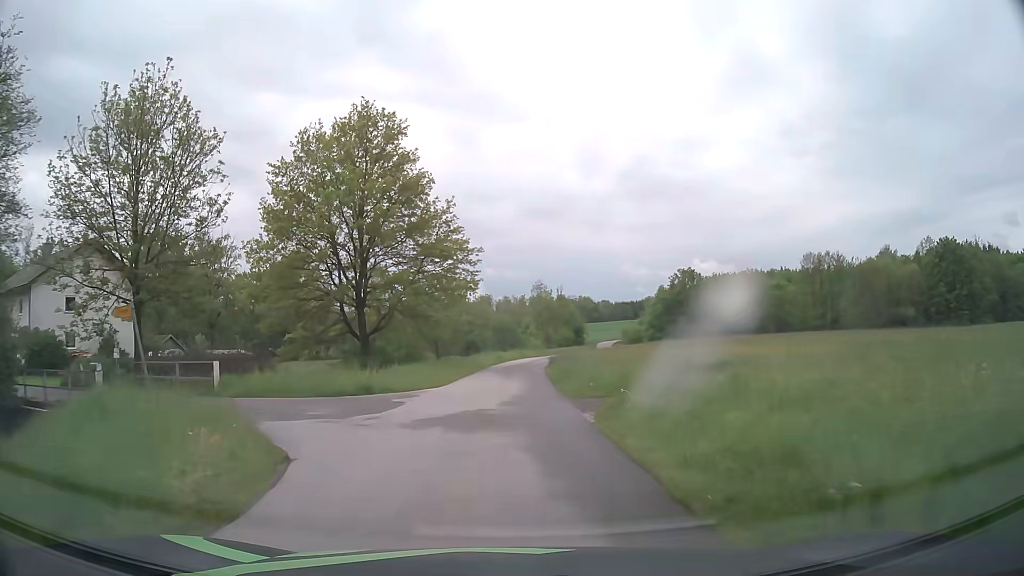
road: unclassified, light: Day
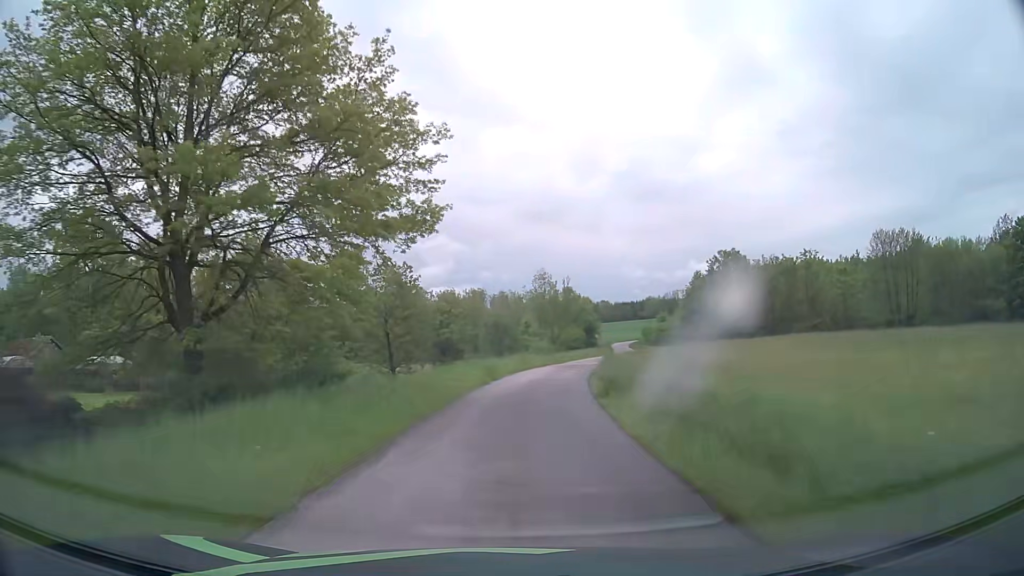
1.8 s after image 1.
(0.0, +22.8) m; 0°
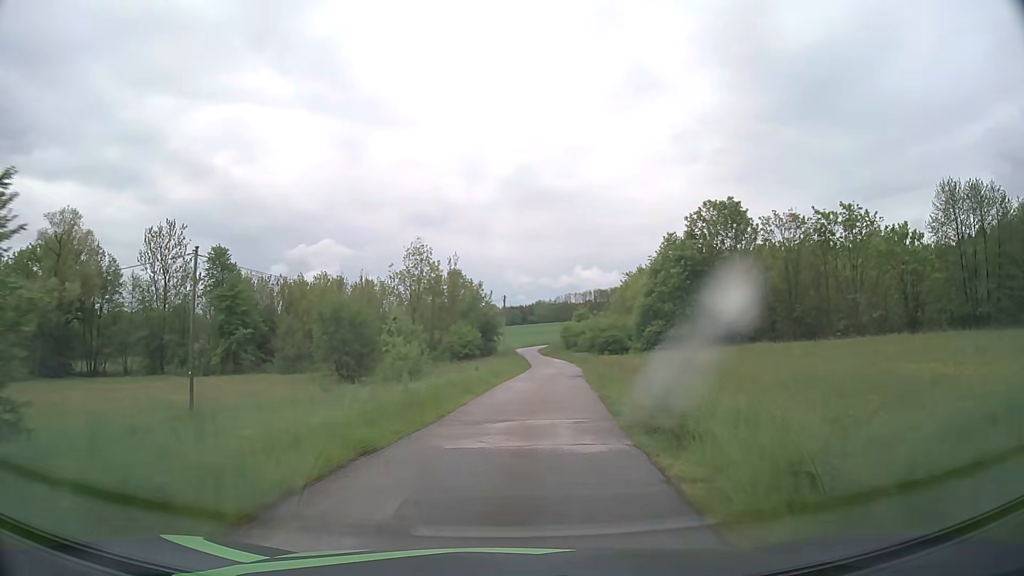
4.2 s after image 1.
(+2.5, +33.7) m; +9°
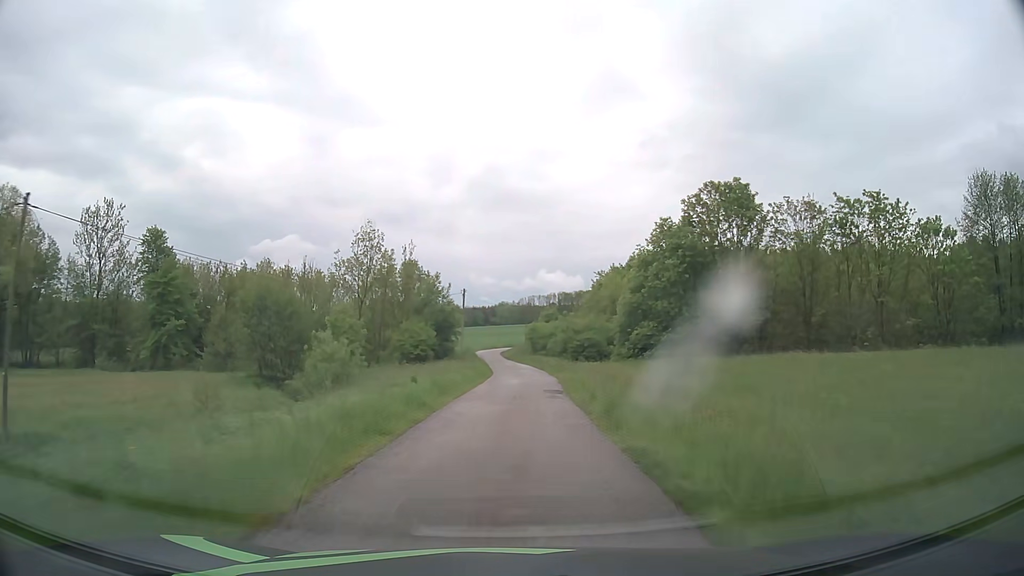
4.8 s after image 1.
(+0.2, +8.8) m; +3°
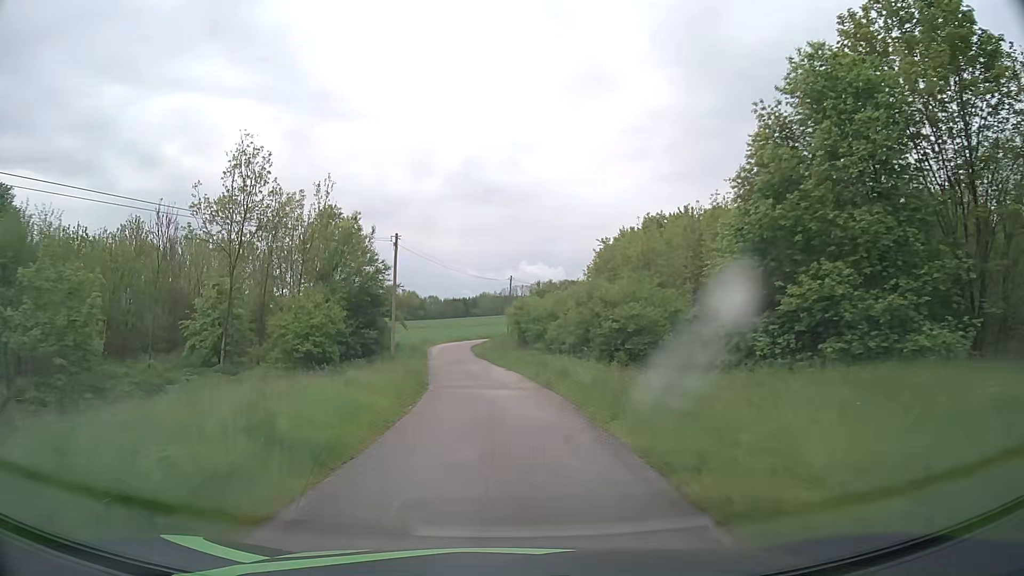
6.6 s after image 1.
(+0.9, +26.0) m; +2°
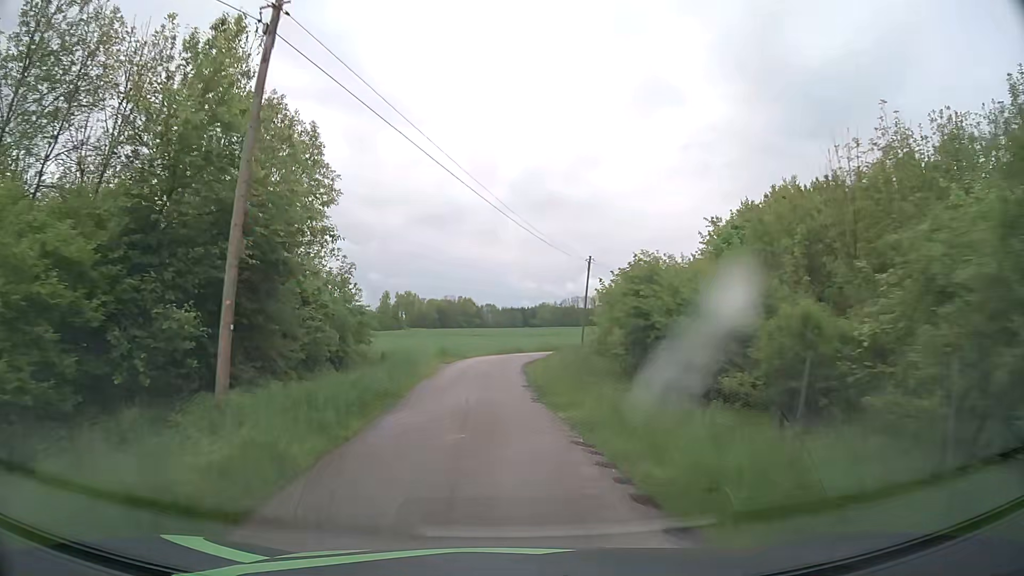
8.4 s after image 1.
(-0.8, +24.0) m; -5°
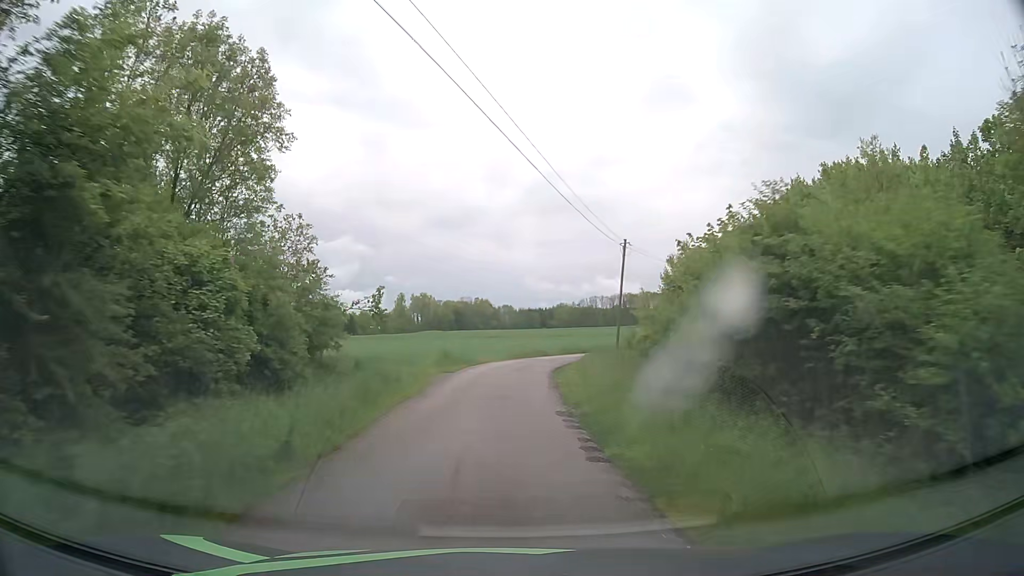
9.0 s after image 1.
(-0.1, +7.5) m; -1°
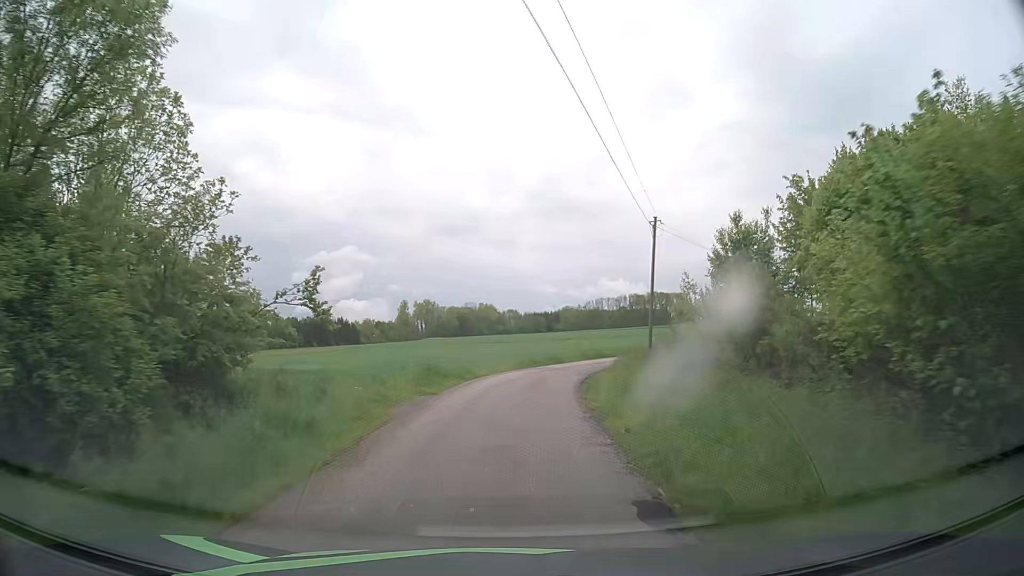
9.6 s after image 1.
(0.0, +7.2) m; 0°
(0, +10) (+1, +20) (+3, +30) (+7, +39) (+12, +47) (+19, +54) (+27, +61) (+35, +67) (+43, +73) (+51, +79) m
